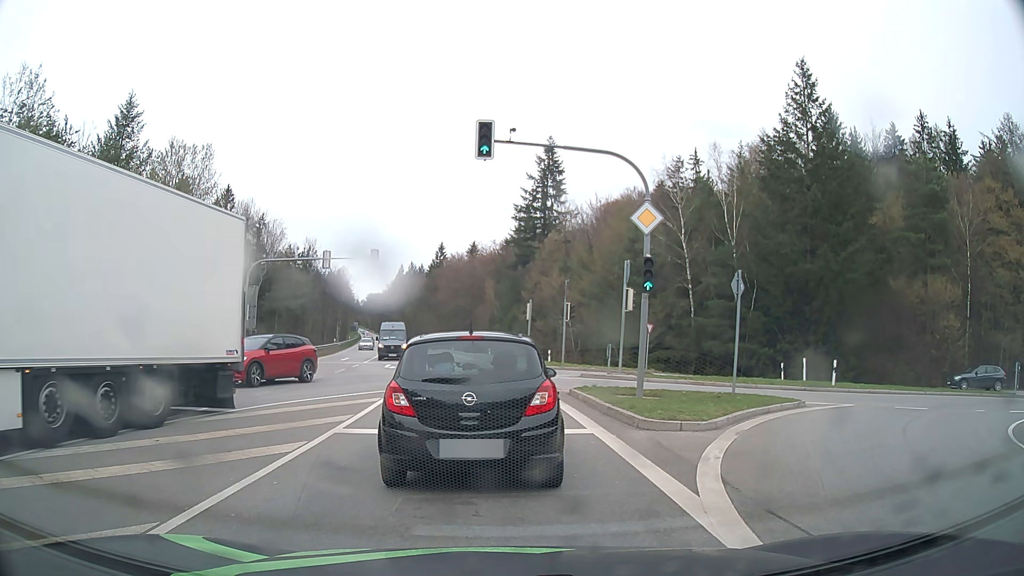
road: secondary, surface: asphalt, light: Day
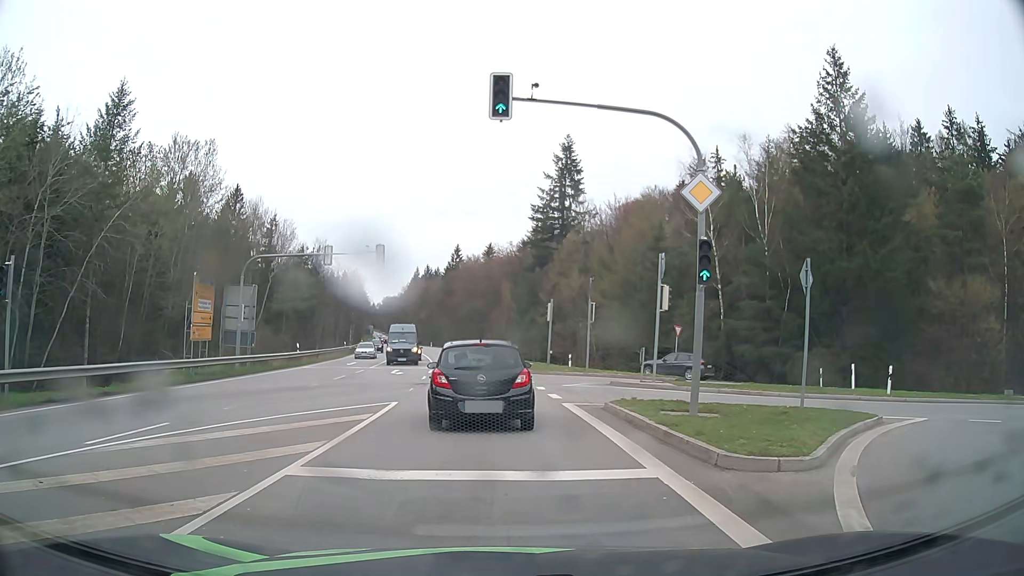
(+0.1, +3.4) m; +1°
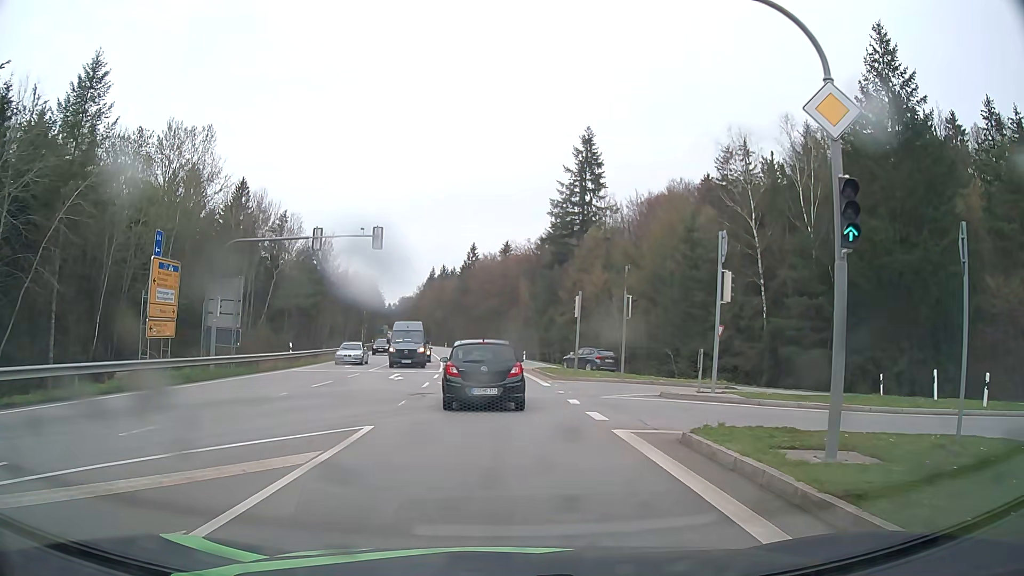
(-0.1, +5.4) m; -1°
